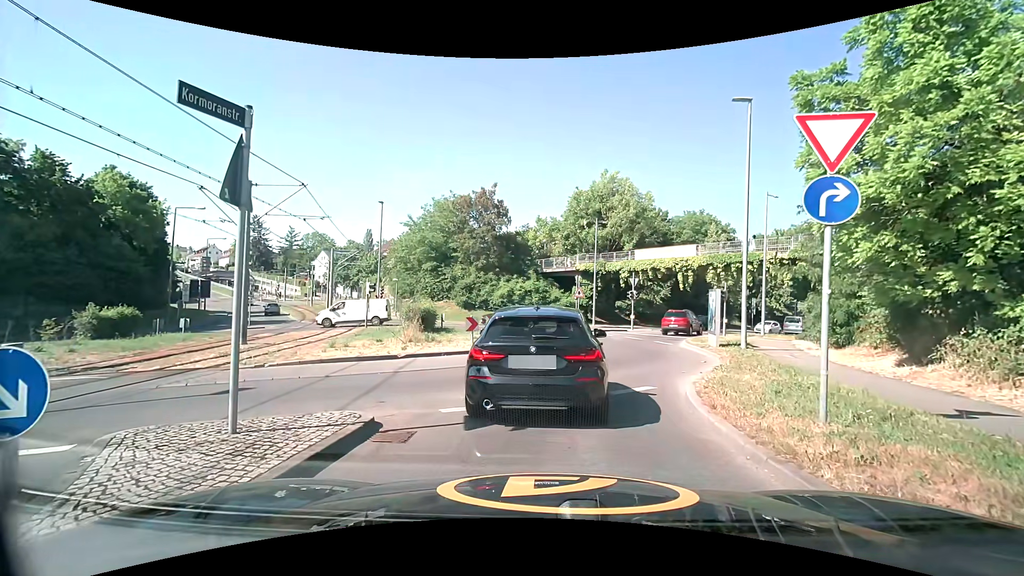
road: tertiary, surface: asphalt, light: Day
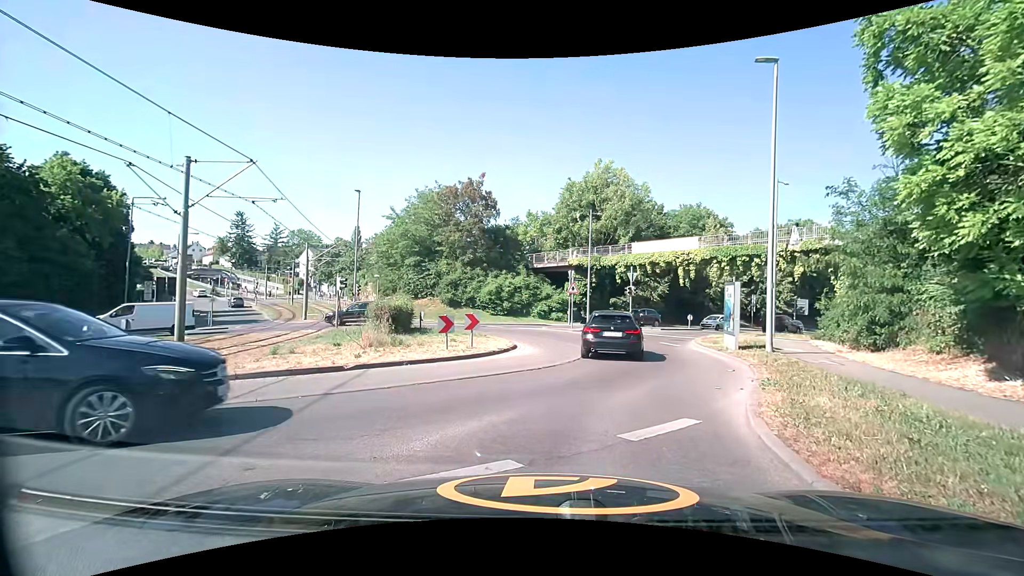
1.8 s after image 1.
(-0.1, +3.2) m; +2°
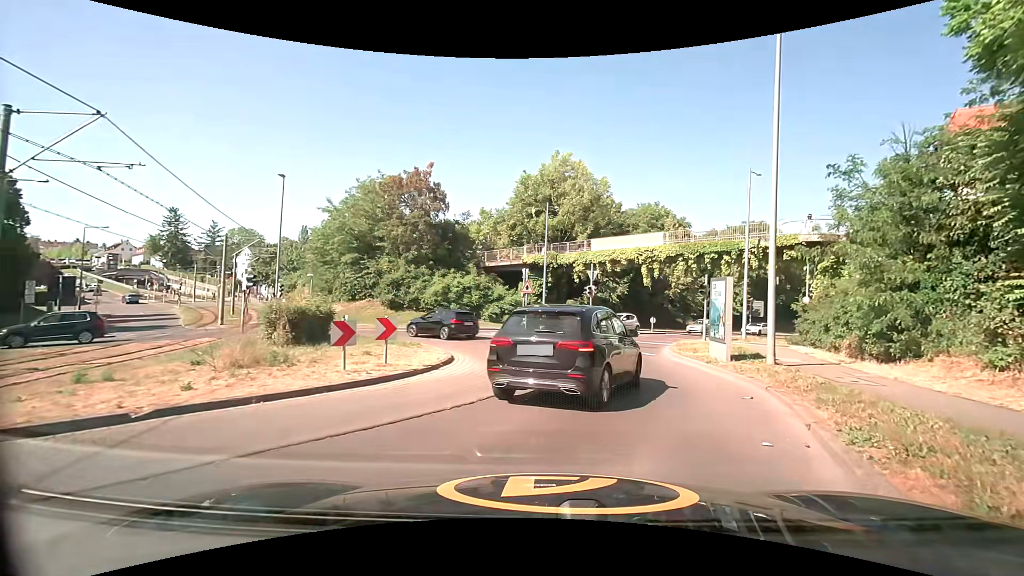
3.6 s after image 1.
(-0.1, +4.6) m; +2°
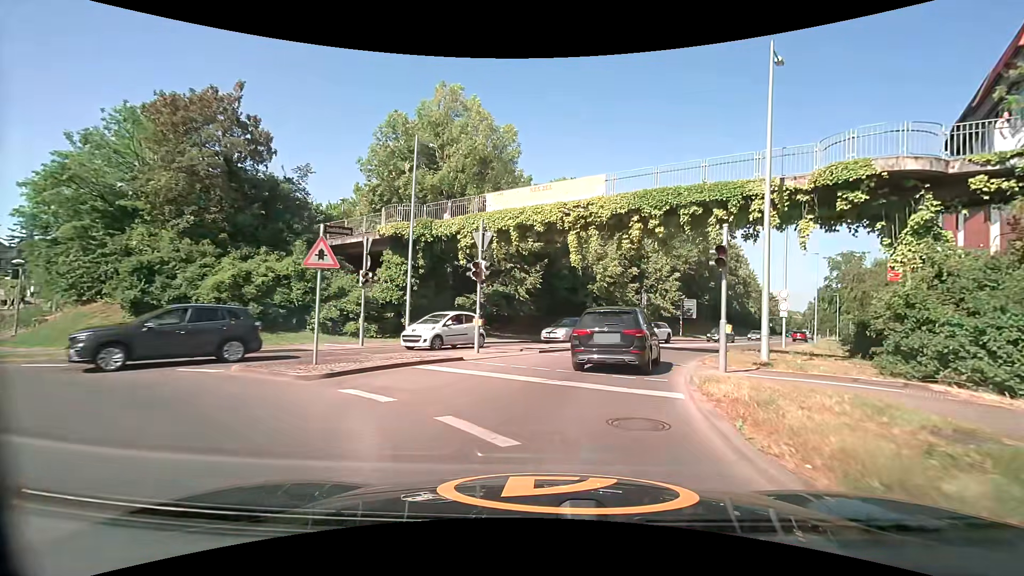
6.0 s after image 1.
(+2.0, +16.4) m; +10°
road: secondary
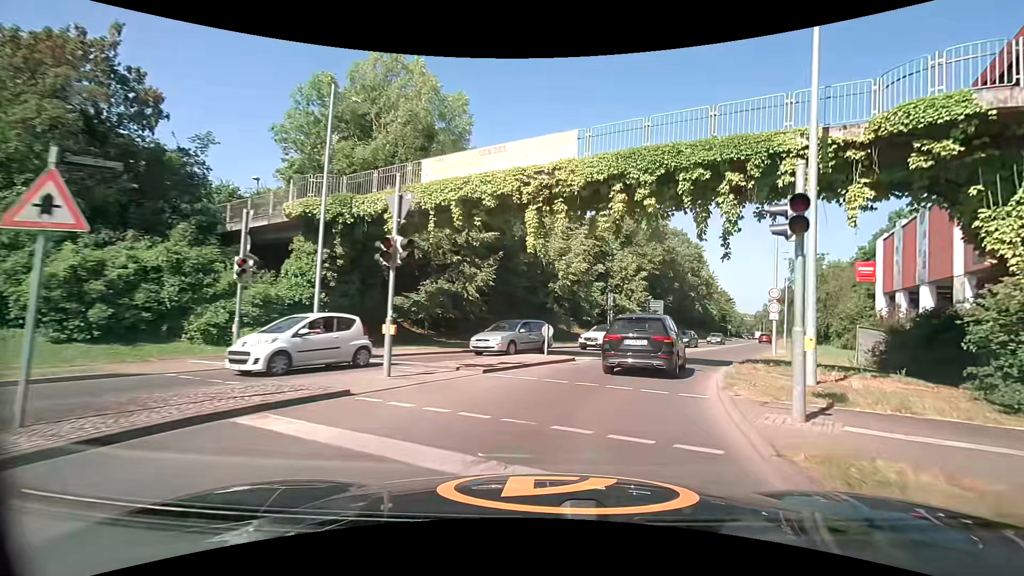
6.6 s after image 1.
(+0.3, +5.5) m; +6°
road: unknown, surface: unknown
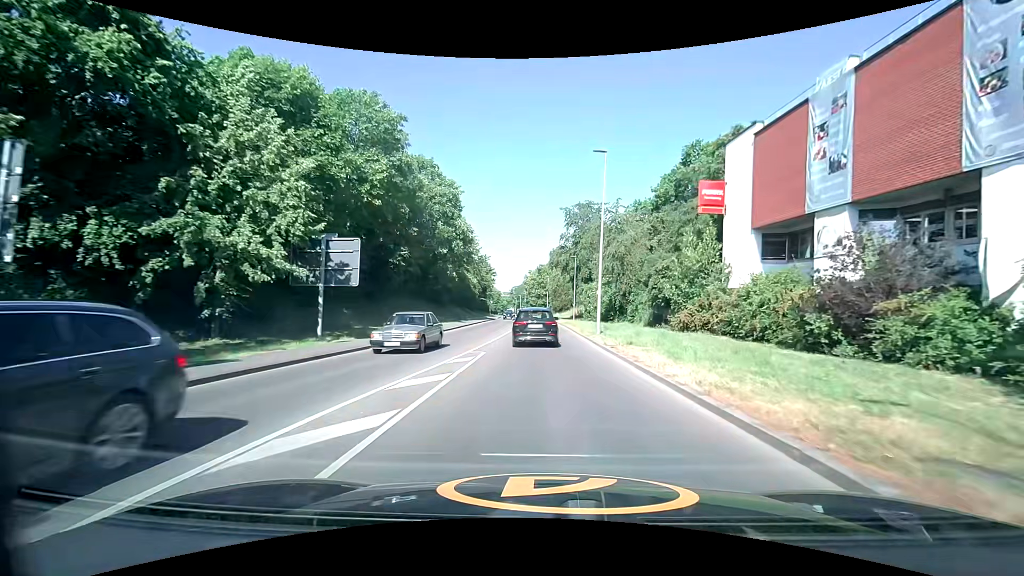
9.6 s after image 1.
(+9.6, +31.5) m; +26°
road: secondary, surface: asphalt
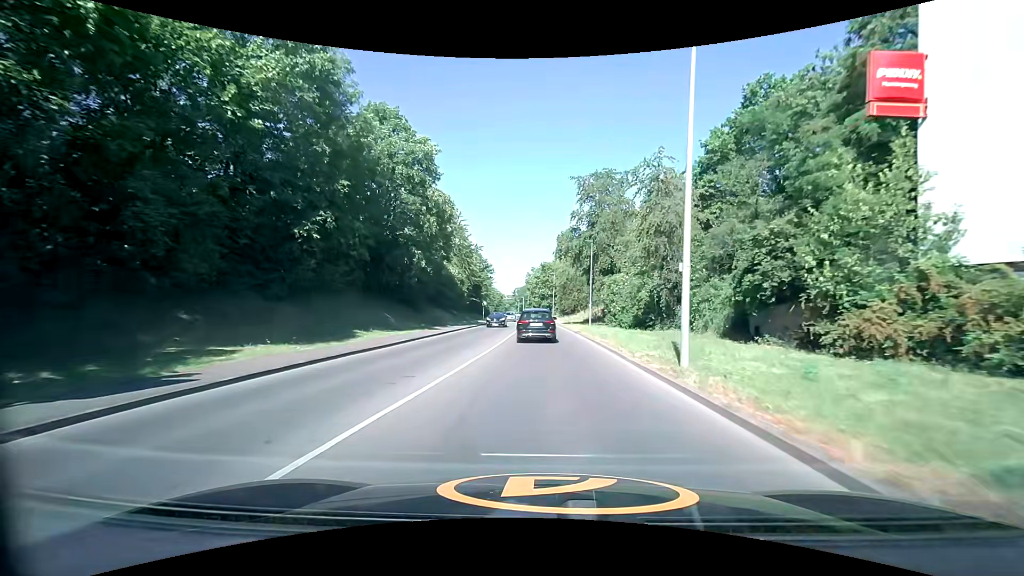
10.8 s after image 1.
(-0.1, +16.0) m; -1°
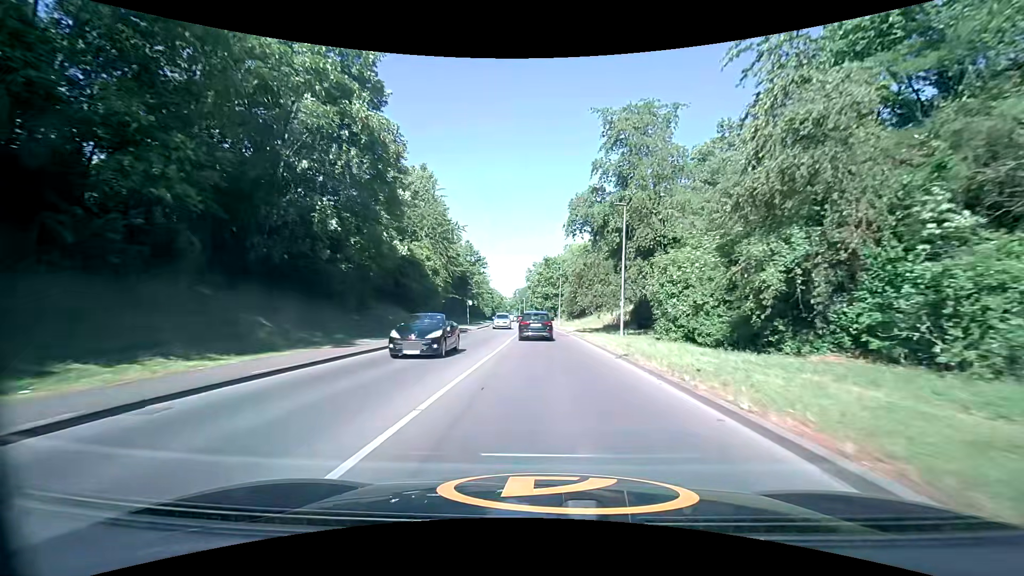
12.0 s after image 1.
(-0.1, +17.2) m; 0°
(0, +10) (0, +20) (0, +30) (0, +40) (0, +50) (-1, +60) (-1, +70) (-2, +80) (-3, +90) (-3, +100) m
